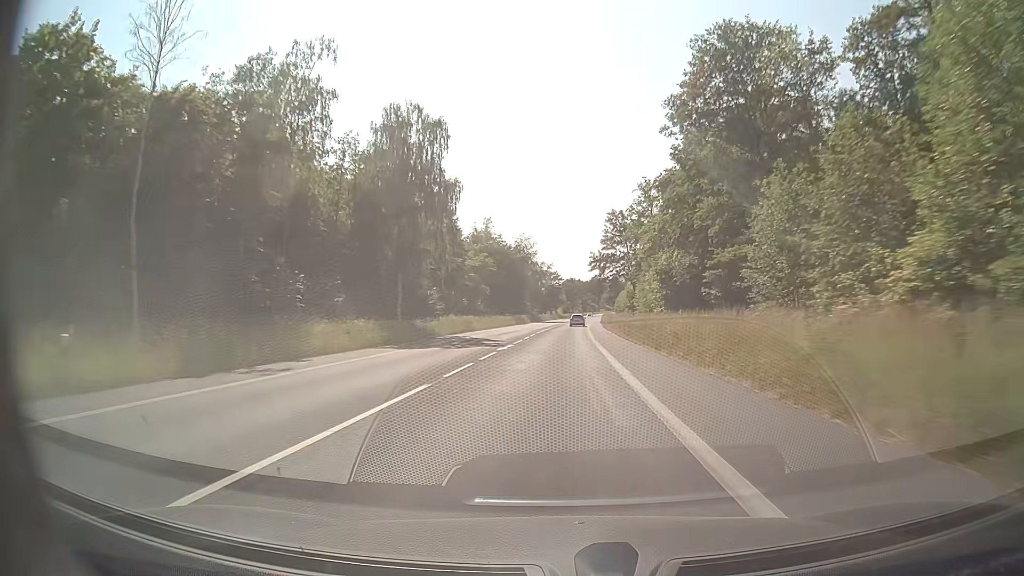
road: secondary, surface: asphalt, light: Day
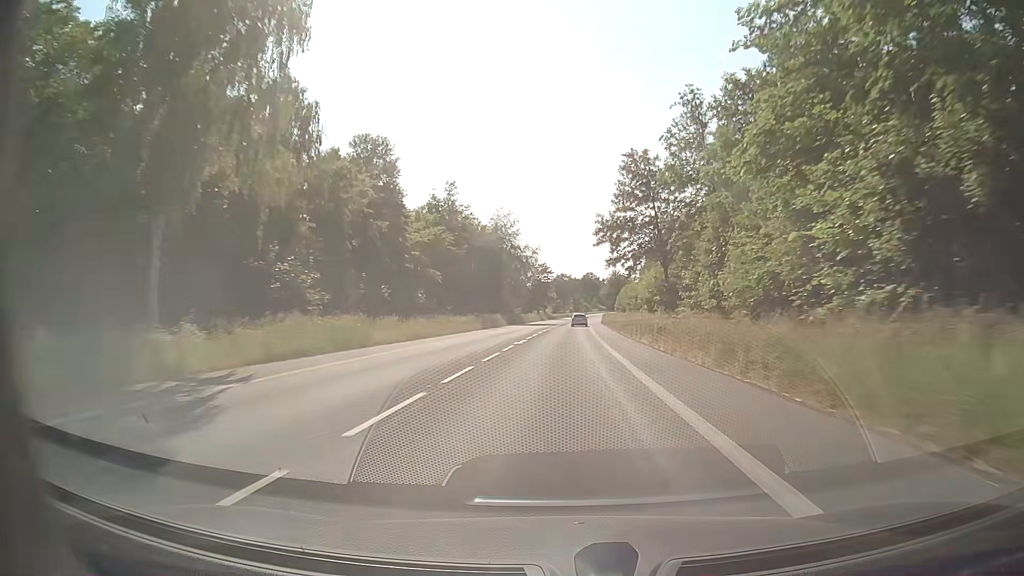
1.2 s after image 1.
(+0.2, +31.6) m; +1°
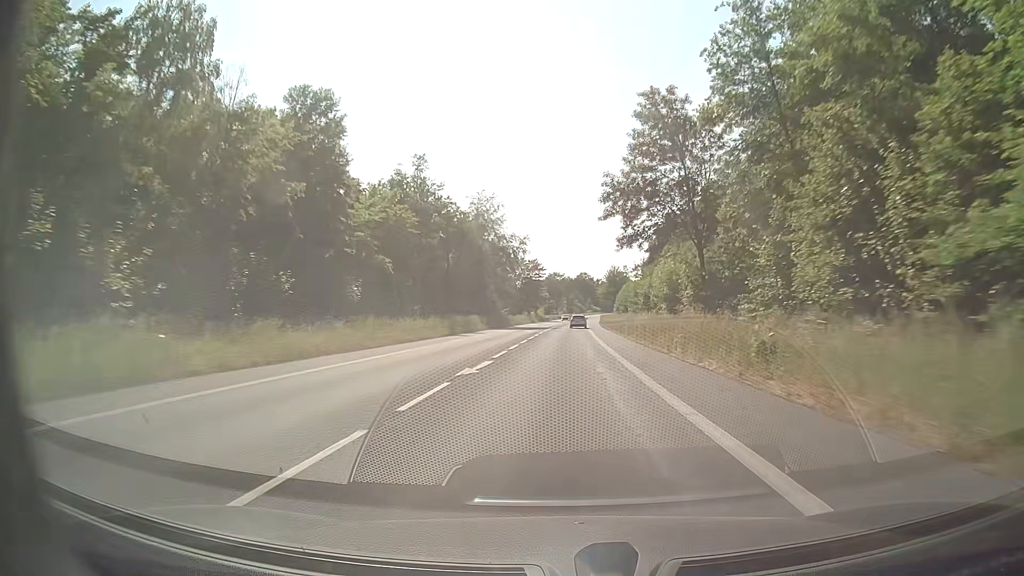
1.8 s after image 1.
(0.0, +15.7) m; 0°
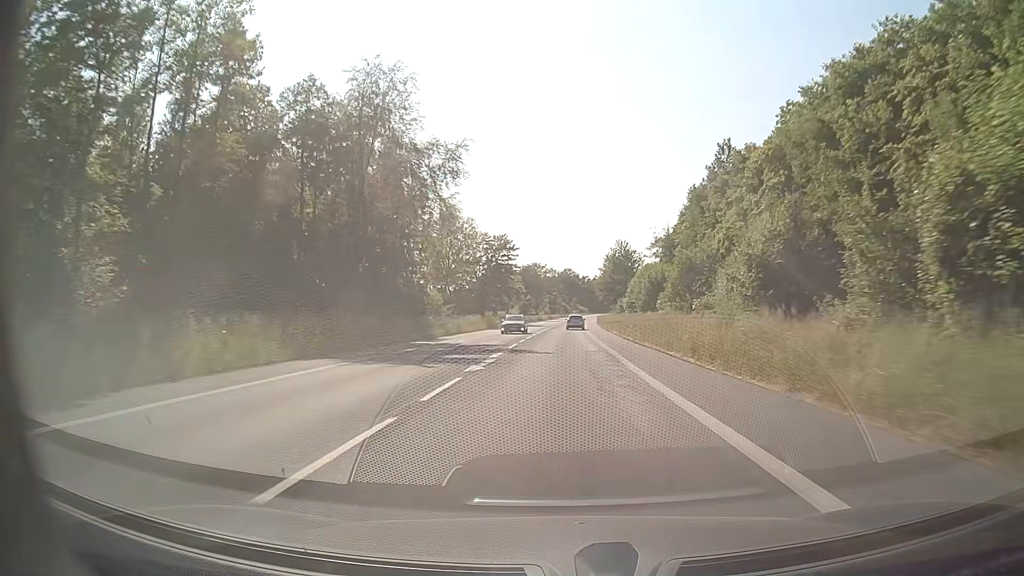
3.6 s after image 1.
(+0.7, +46.8) m; +2°
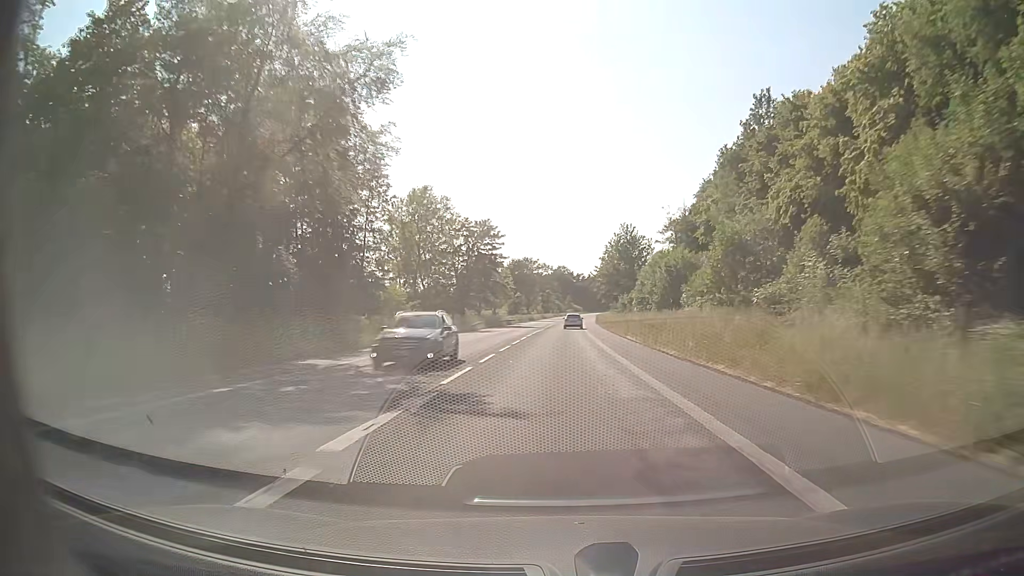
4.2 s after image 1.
(0.0, +15.4) m; 0°
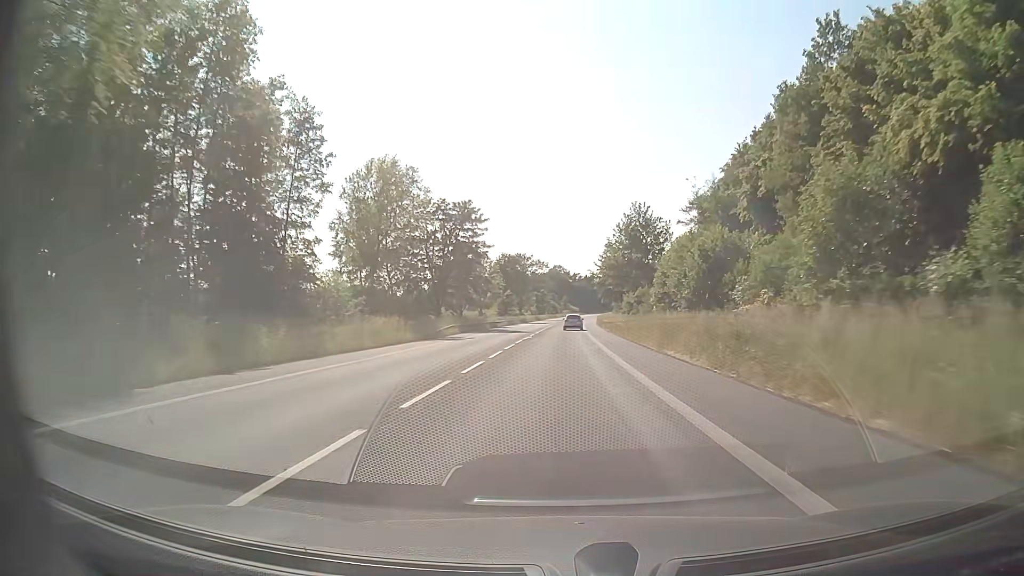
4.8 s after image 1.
(+0.1, +15.3) m; 0°
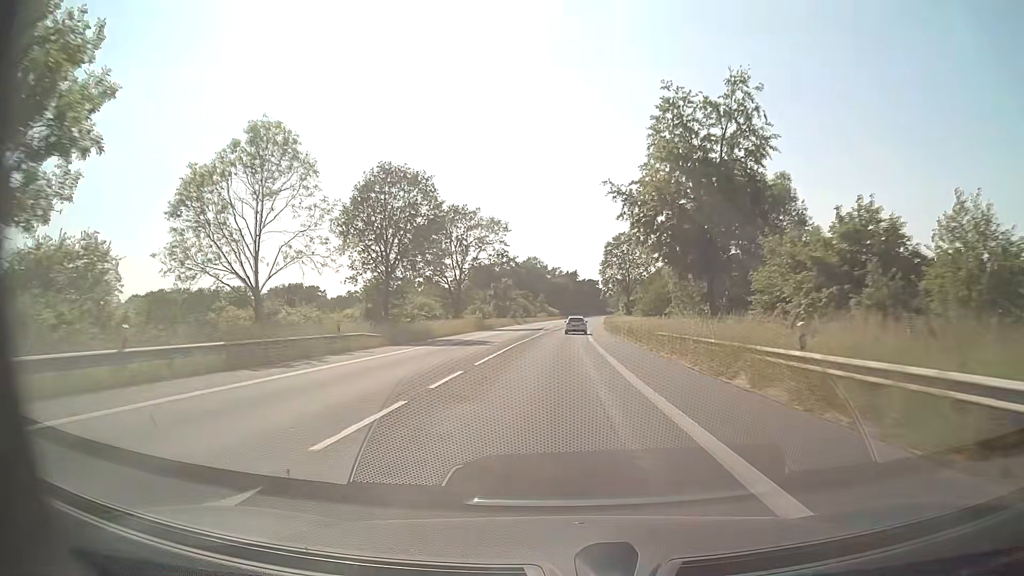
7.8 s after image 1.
(+1.2, +74.8) m; +2°
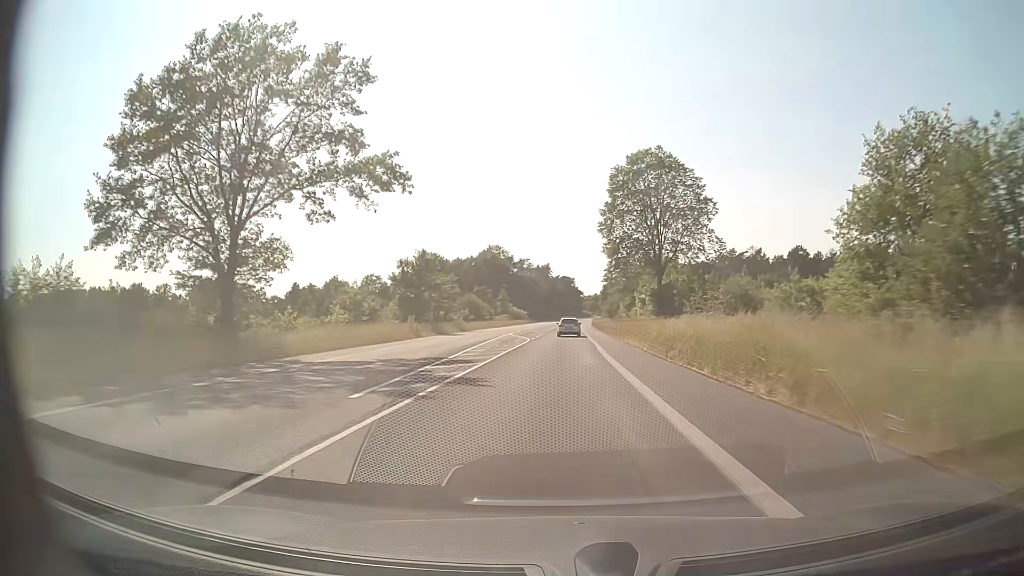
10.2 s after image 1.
(+1.0, +58.5) m; +2°
(0, +10) (0, +20) (0, +30) (+1, +40) (+1, +50) (+1, +60) (+1, +70) (+2, +80) (+2, +90) (+2, +100) m
